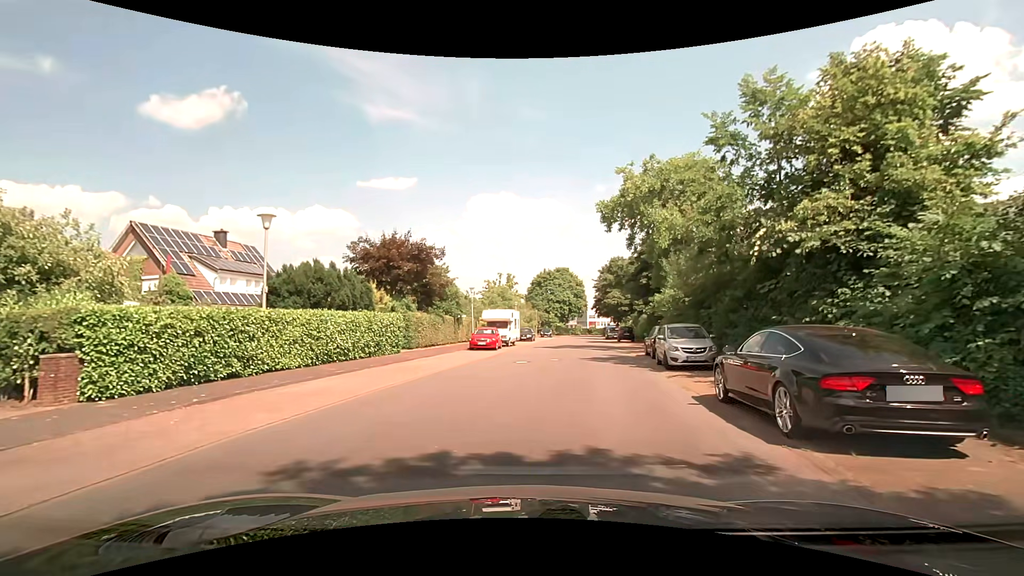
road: residential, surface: paved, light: Day
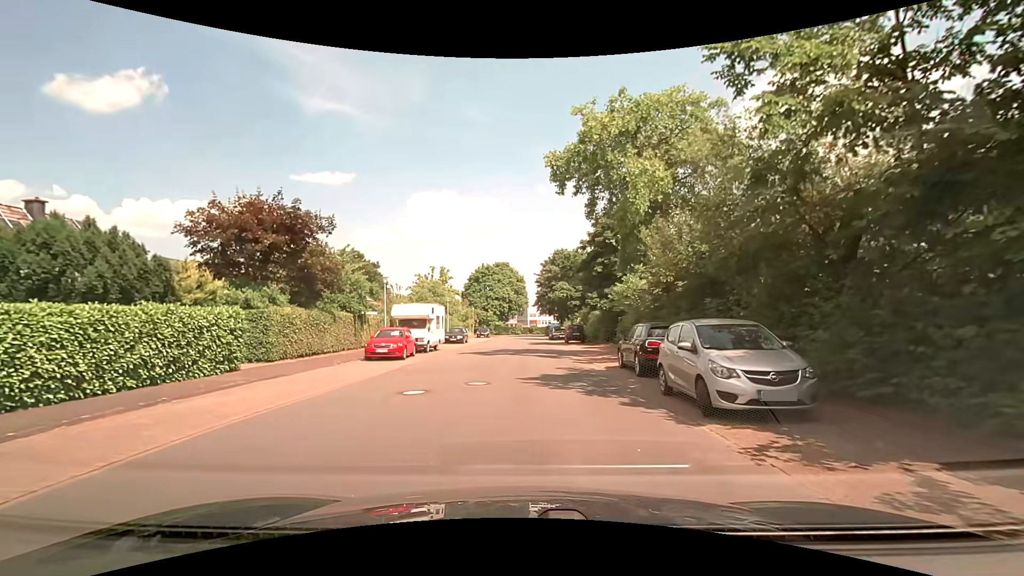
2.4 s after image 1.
(+0.7, +9.2) m; +7°
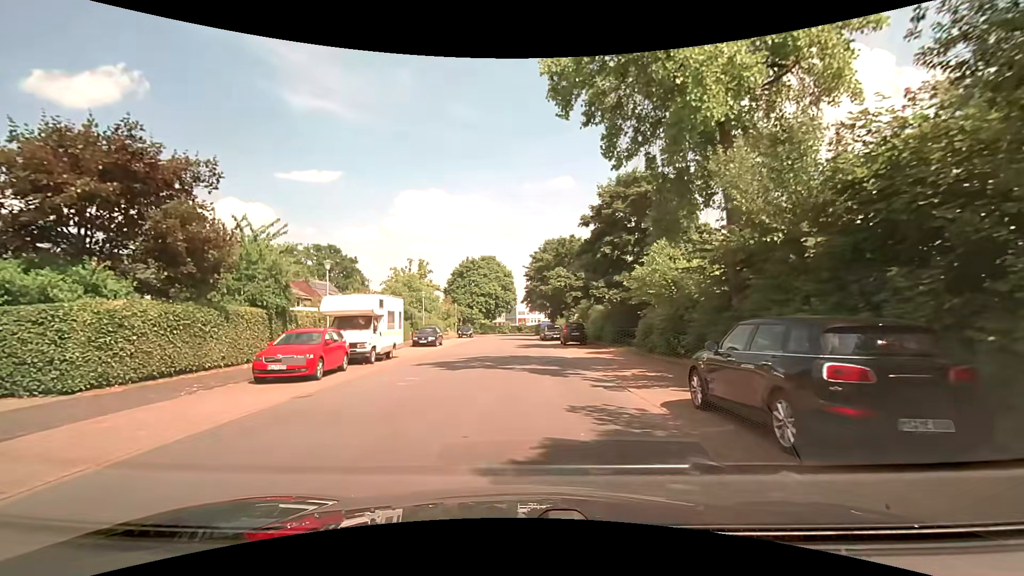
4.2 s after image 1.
(0.0, +8.4) m; +1°
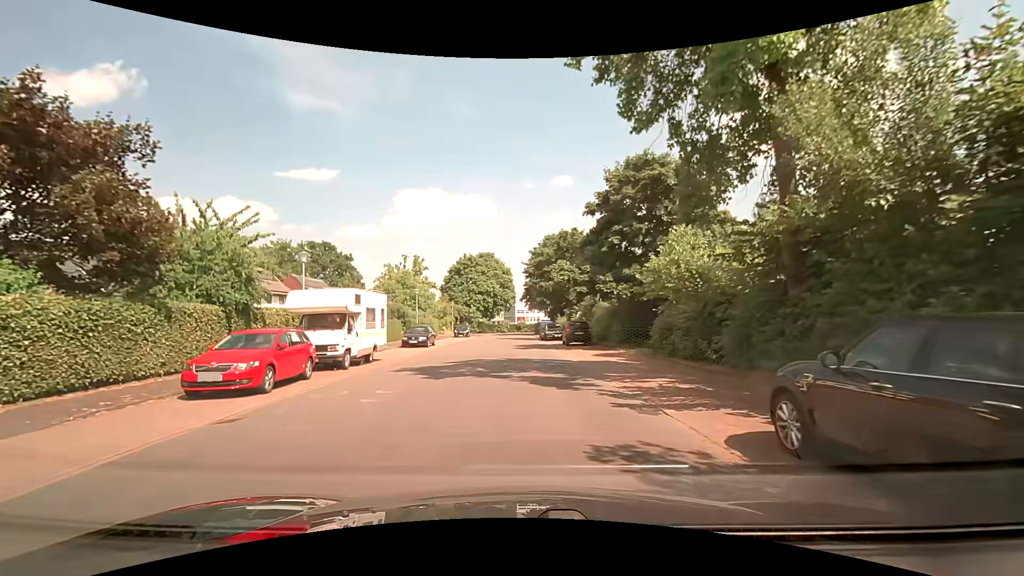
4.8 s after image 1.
(0.0, +2.8) m; -1°
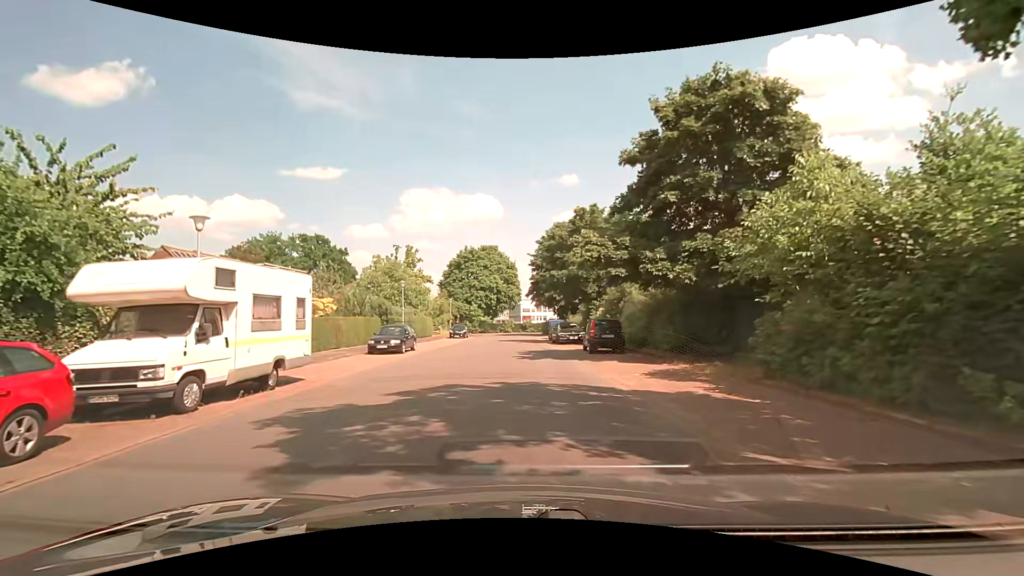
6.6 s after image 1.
(0.0, +8.3) m; 0°
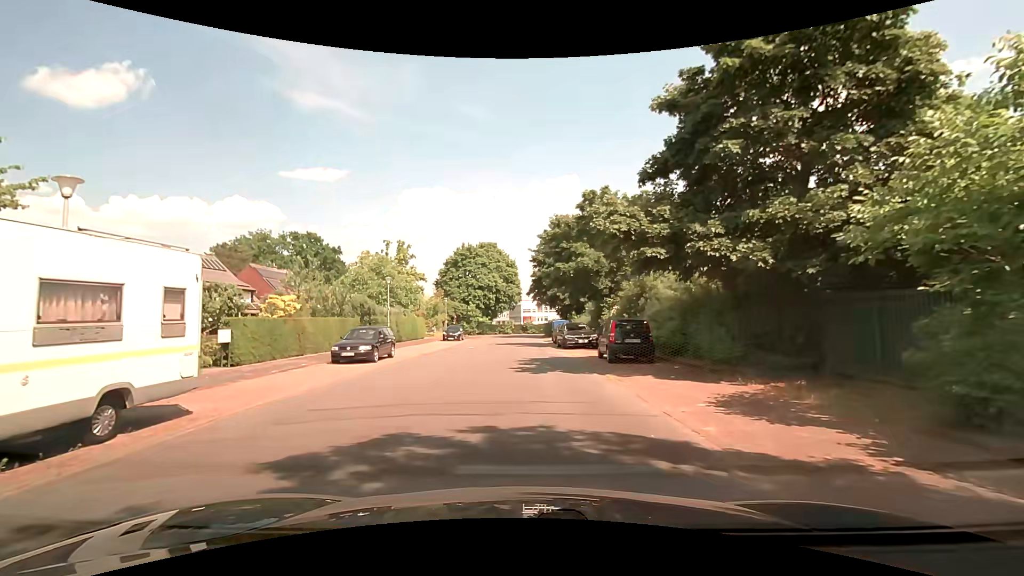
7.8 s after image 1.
(0.0, +4.7) m; -1°
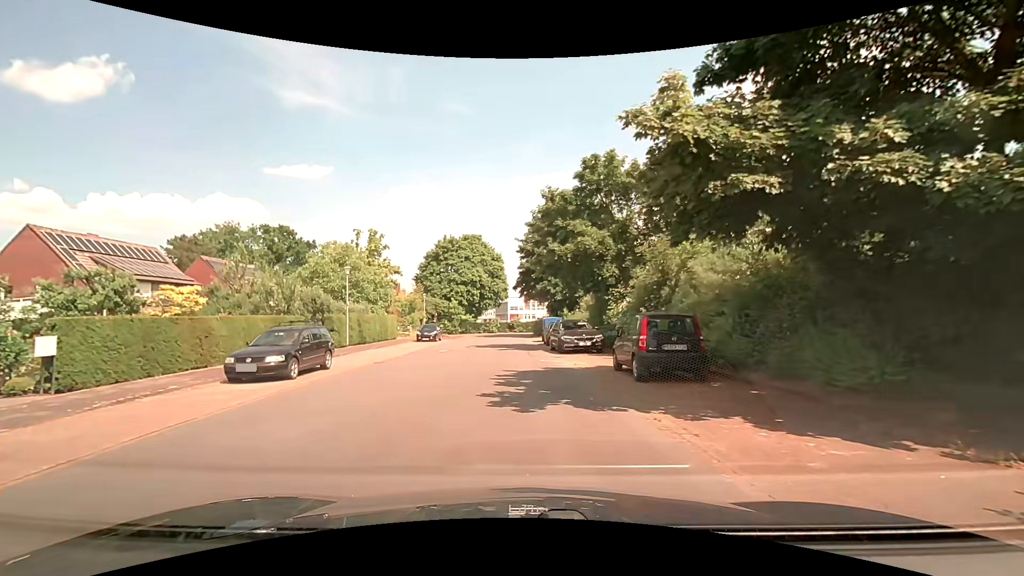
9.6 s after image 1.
(+0.2, +6.0) m; +2°
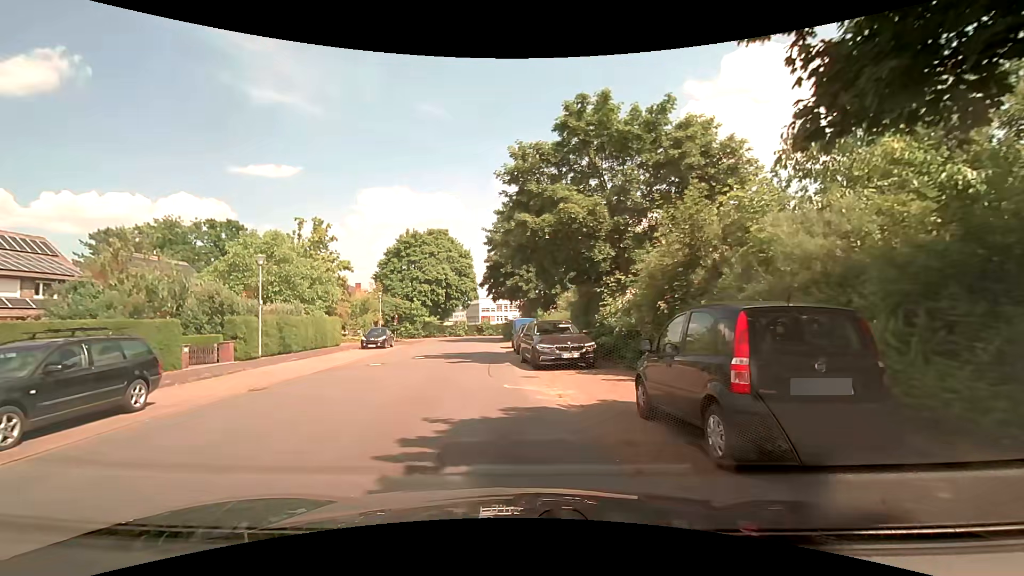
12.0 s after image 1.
(+0.4, +6.6) m; +4°
